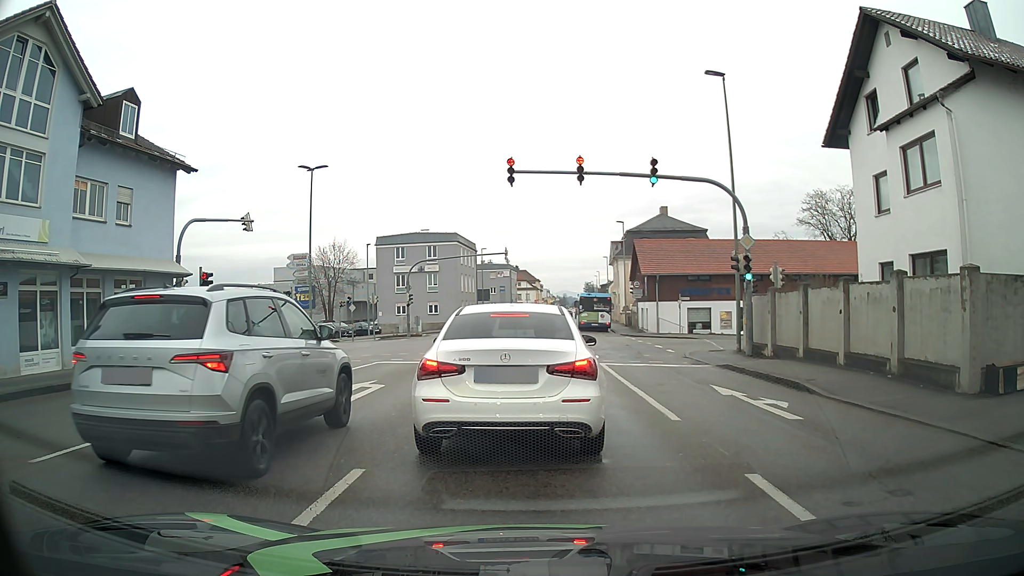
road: tertiary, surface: asphalt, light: Day
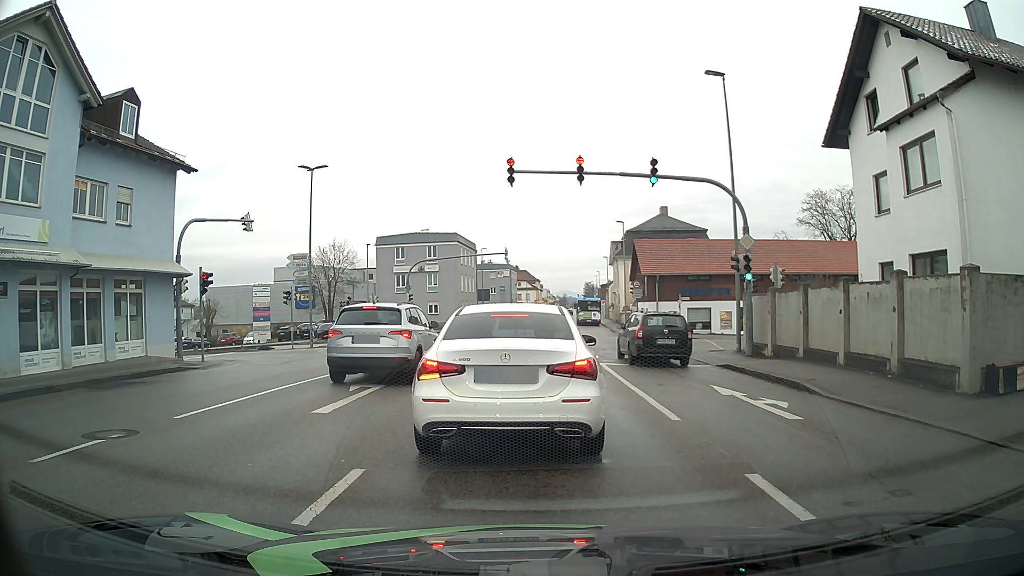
(0.0, 0.0) m; 0°
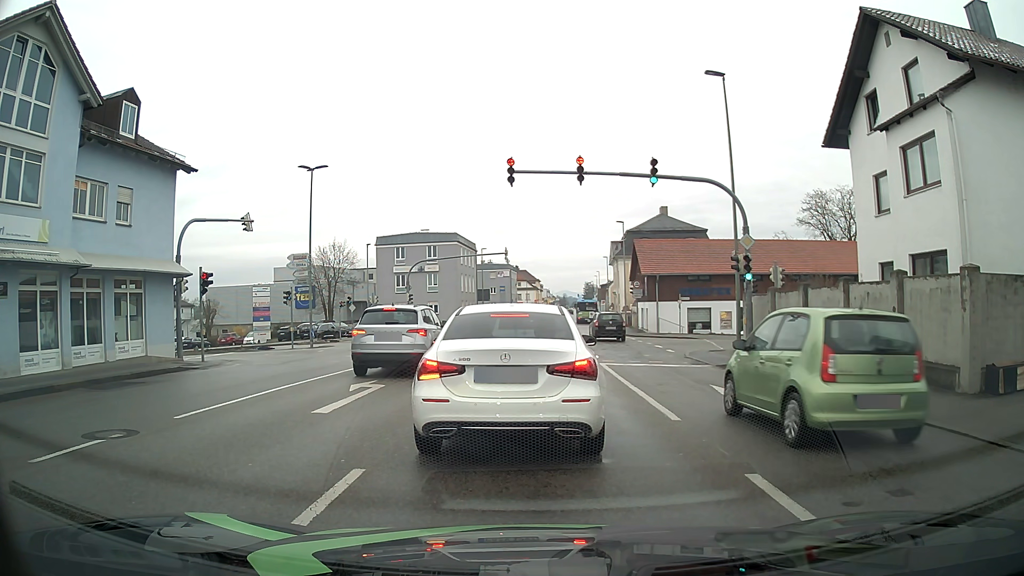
(0.0, 0.0) m; 0°
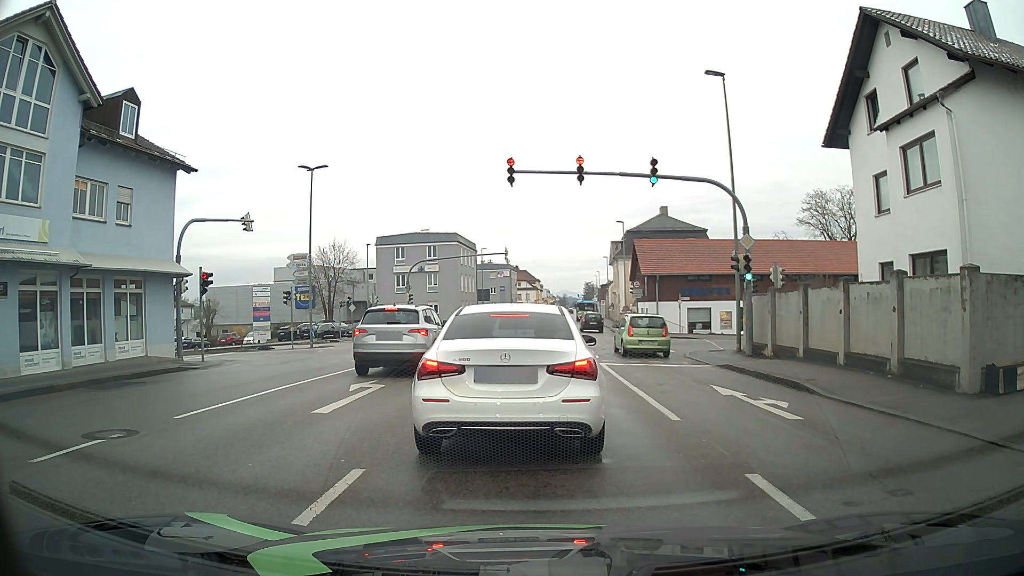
(0.0, 0.0) m; 0°
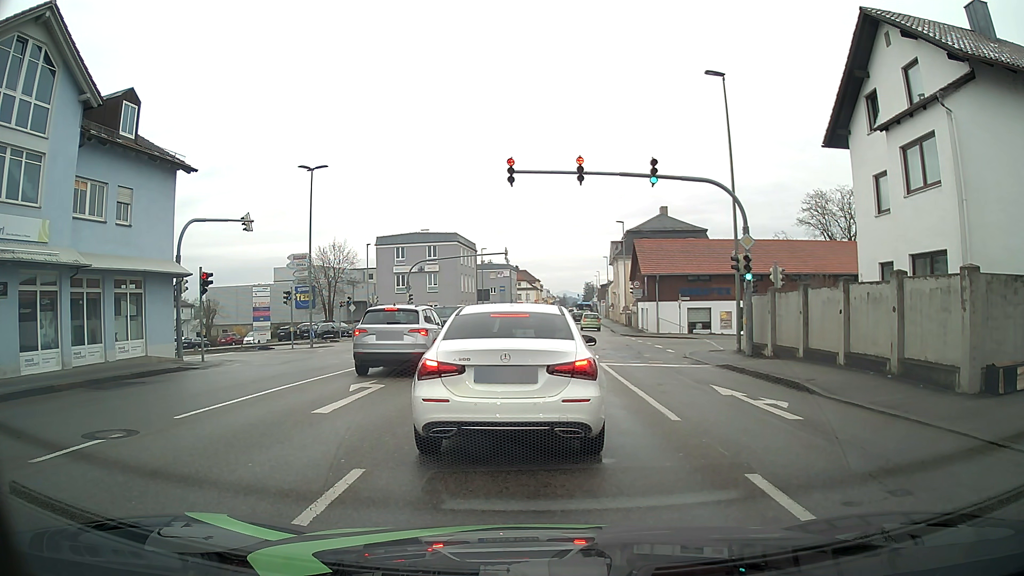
(0.0, 0.0) m; 0°
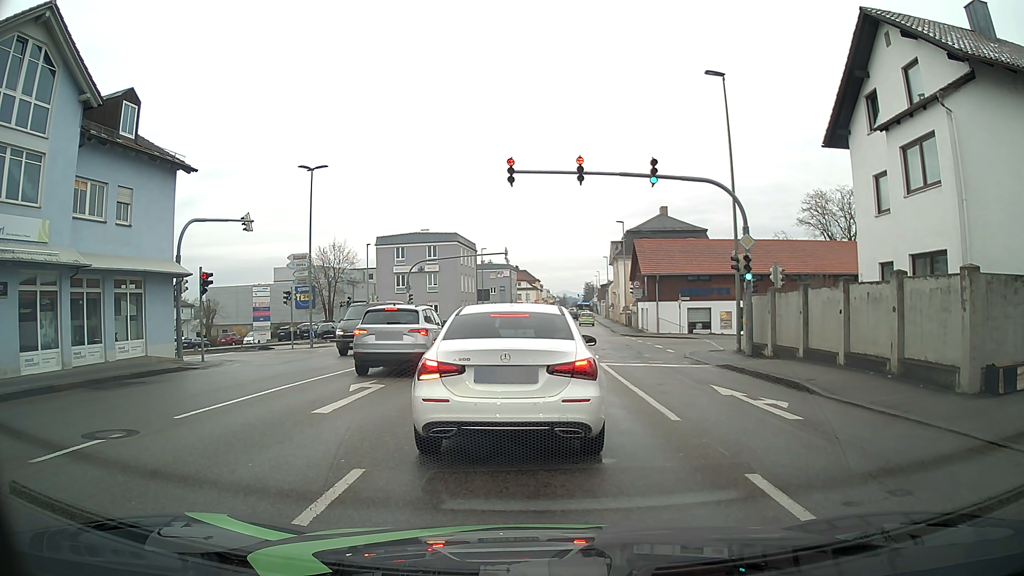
(0.0, 0.0) m; 0°
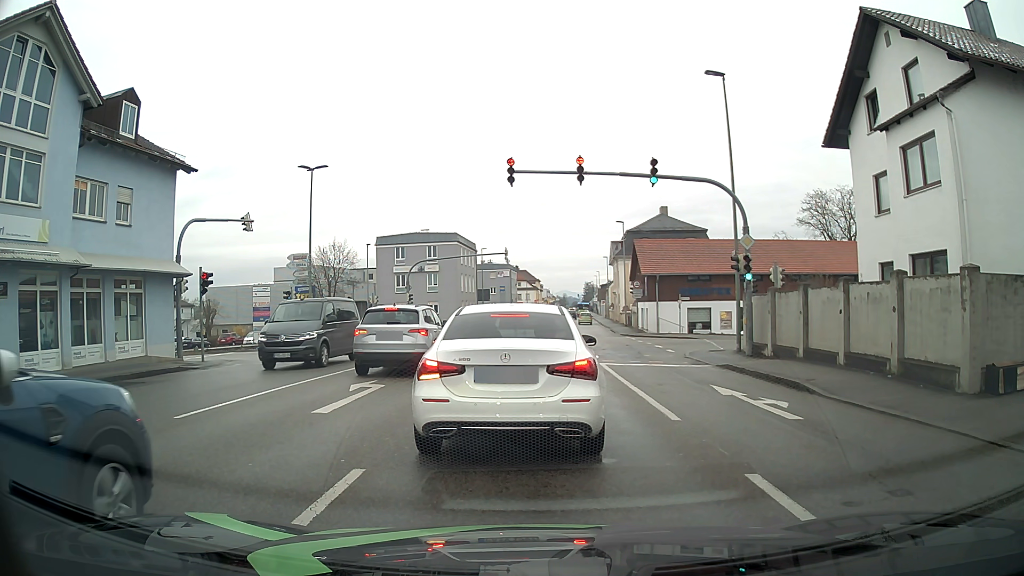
(0.0, 0.0) m; 0°
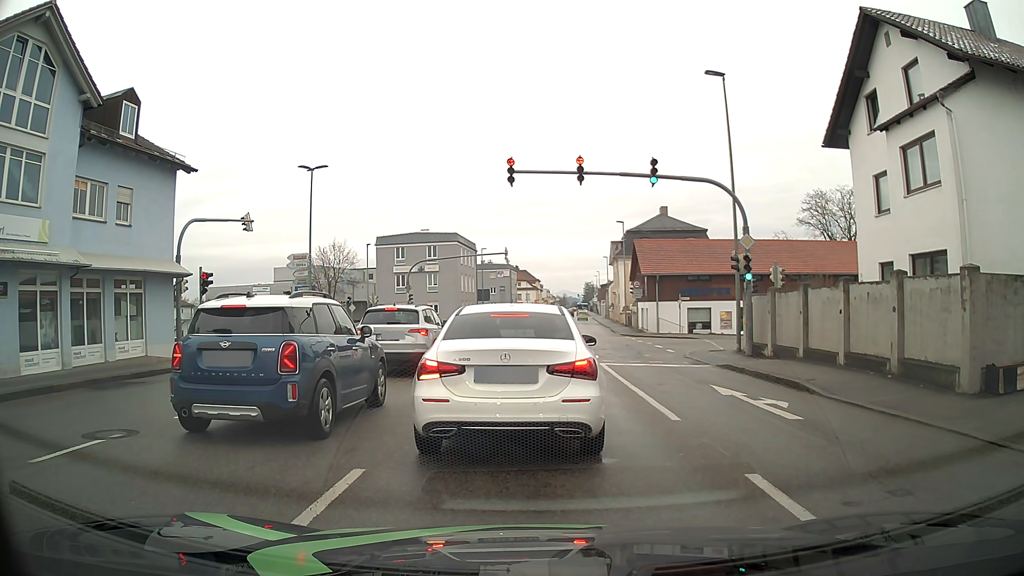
(0.0, 0.0) m; 0°
(0, +10) (+1, +20) (+1, +30) (-1, +40) (-9, +45) (-18, +47) (-28, +47) (-38, +47) (-48, +48) (-58, +48) m
